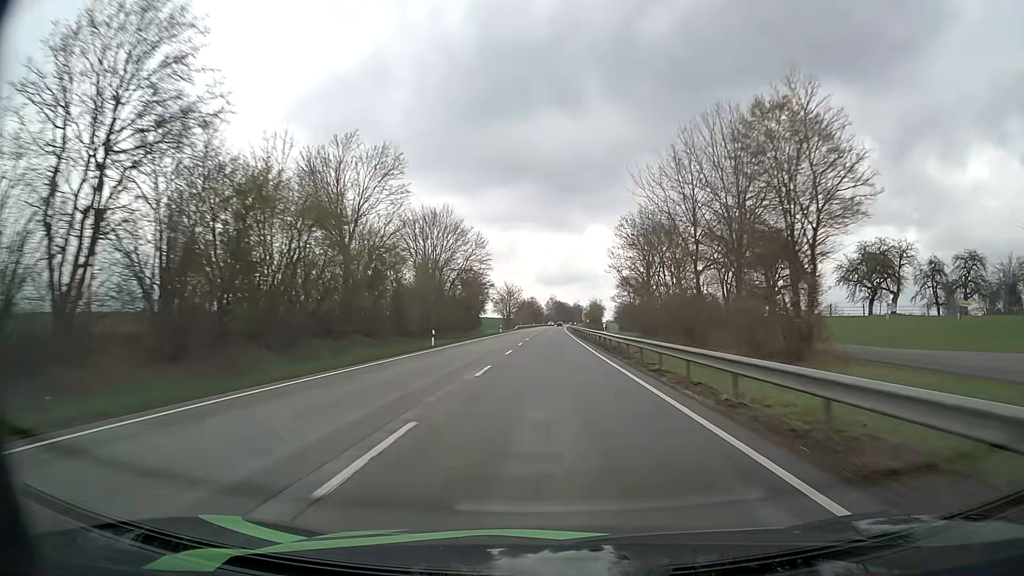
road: primary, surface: asphalt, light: Day
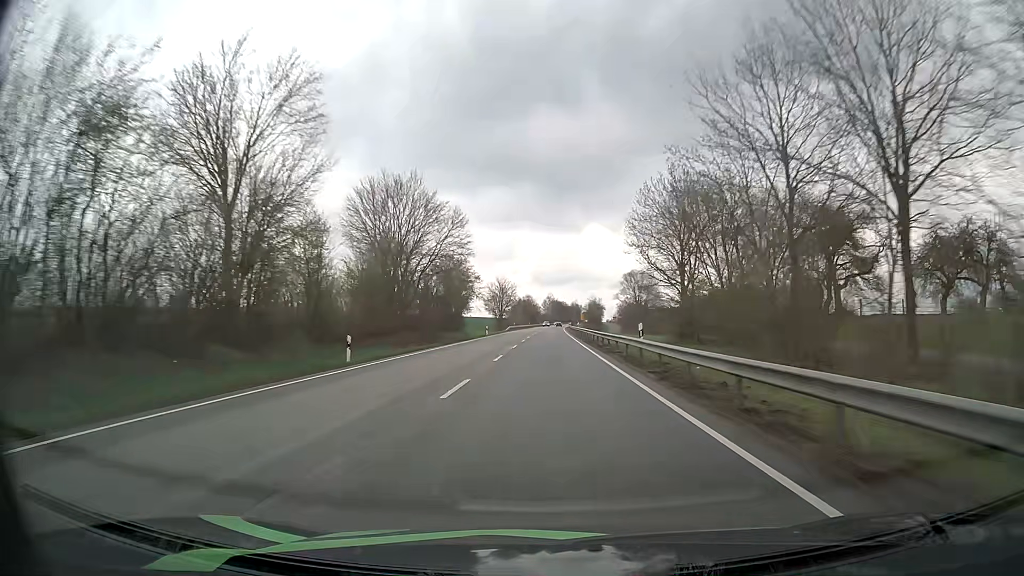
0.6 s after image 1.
(0.0, +16.6) m; 0°
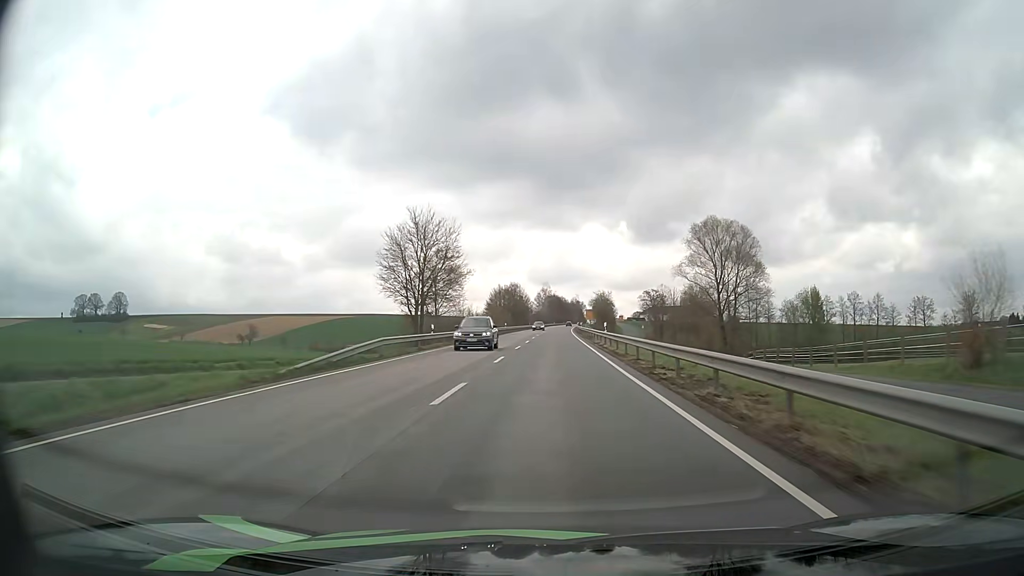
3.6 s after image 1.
(+0.4, +83.0) m; 0°
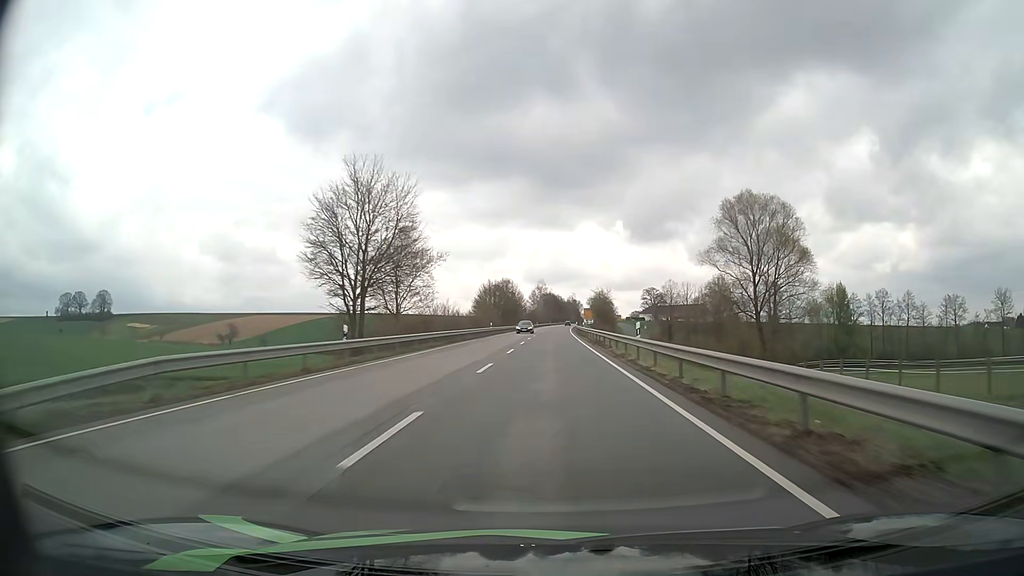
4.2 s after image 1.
(0.0, +16.6) m; 0°
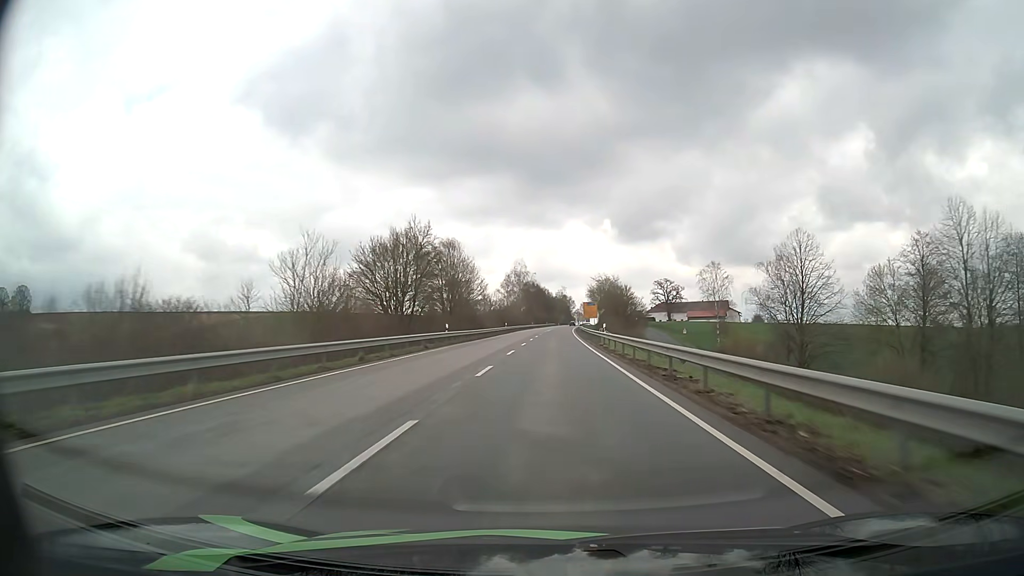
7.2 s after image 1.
(+0.8, +83.0) m; +1°
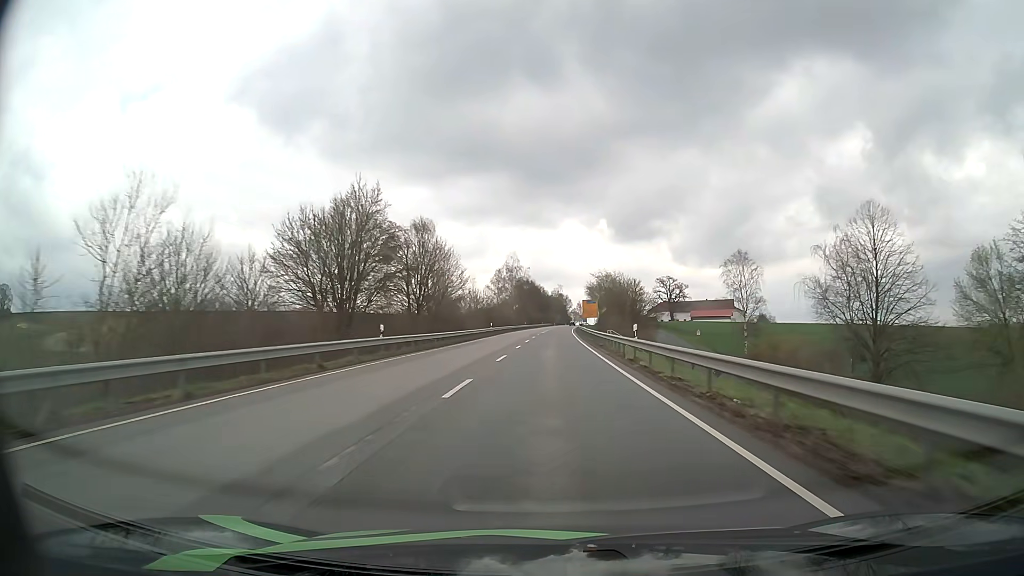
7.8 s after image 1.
(+0.1, +16.6) m; 0°
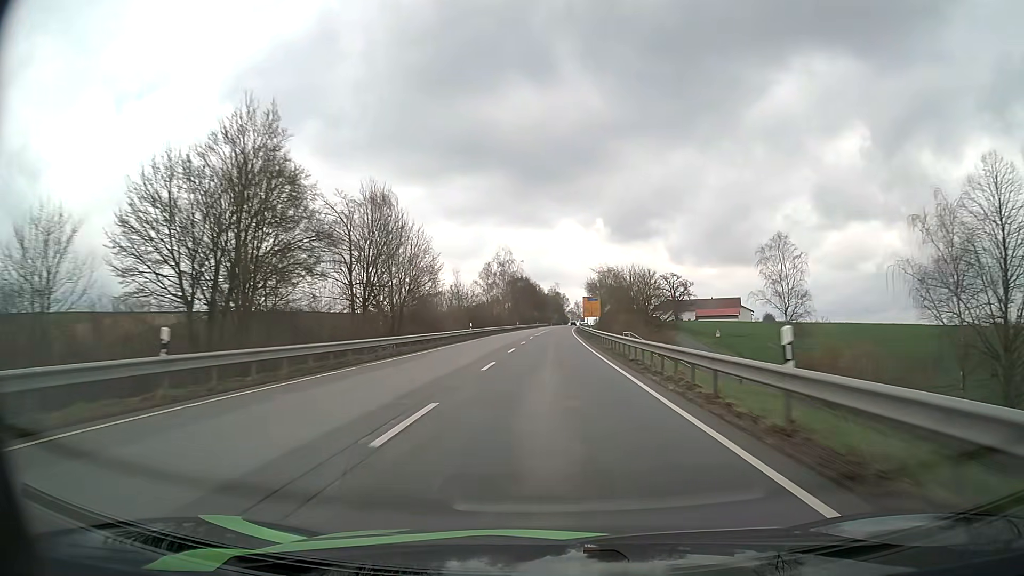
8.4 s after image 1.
(+0.1, +16.6) m; 0°
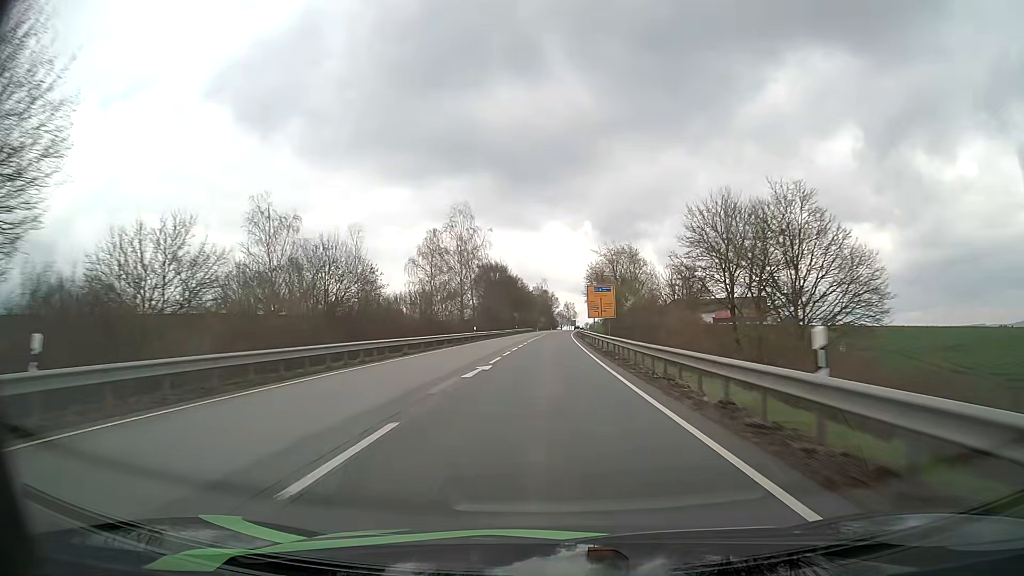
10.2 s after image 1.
(+0.4, +49.8) m; +1°
(0, +10) (0, +20) (0, +30) (0, +40) (0, +50) (0, +60) (+1, +70) (+1, +80) (+1, +90) (+2, +100) m
